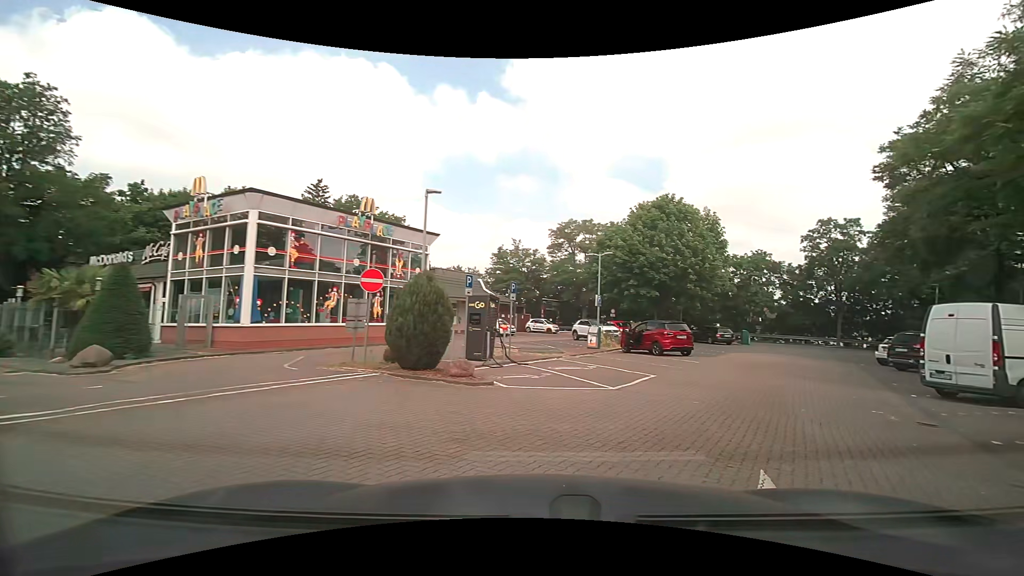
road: service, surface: paving_stones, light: Day
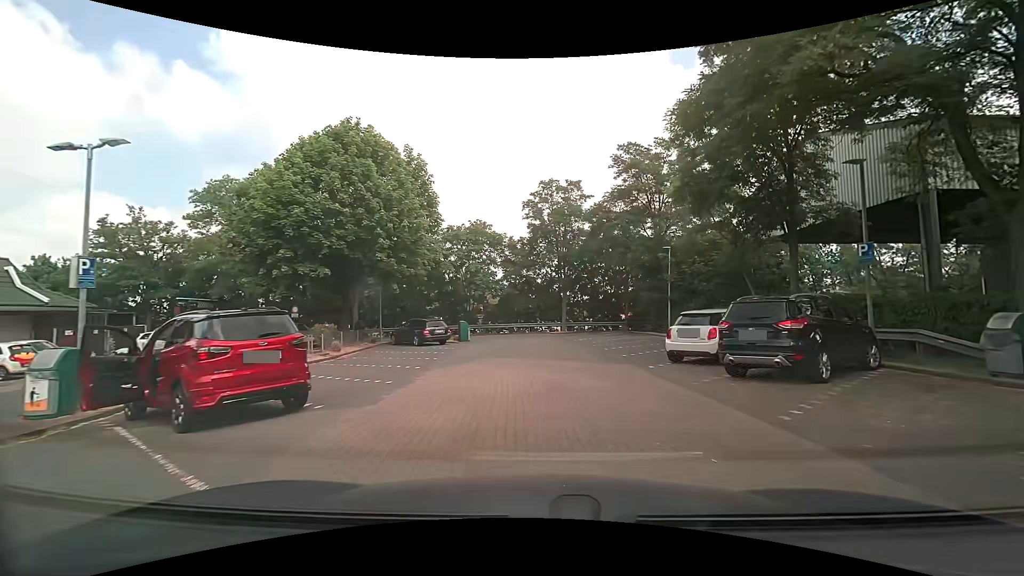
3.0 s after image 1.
(+6.0, +15.3) m; +30°
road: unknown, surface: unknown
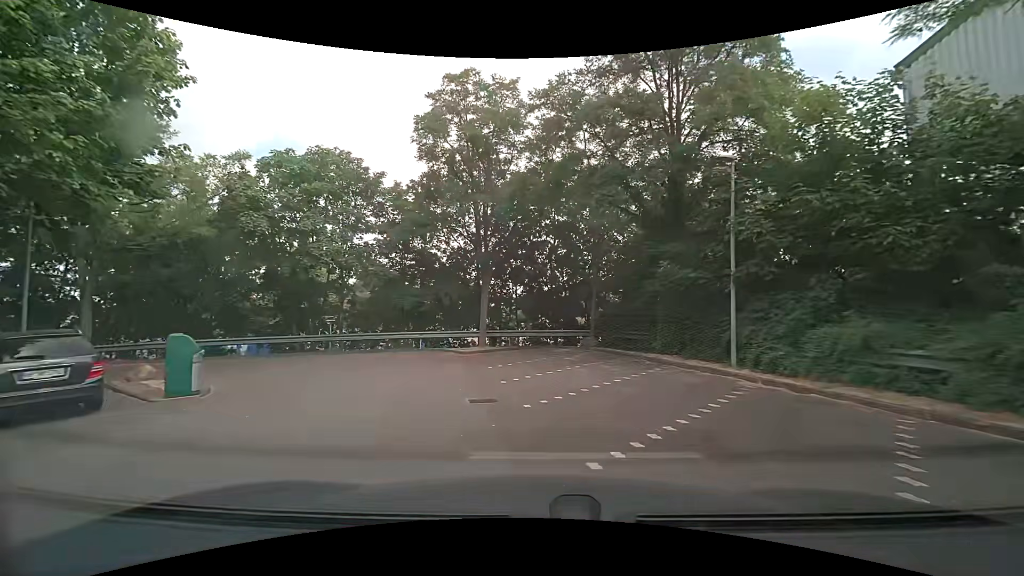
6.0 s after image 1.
(+1.3, +18.2) m; +6°
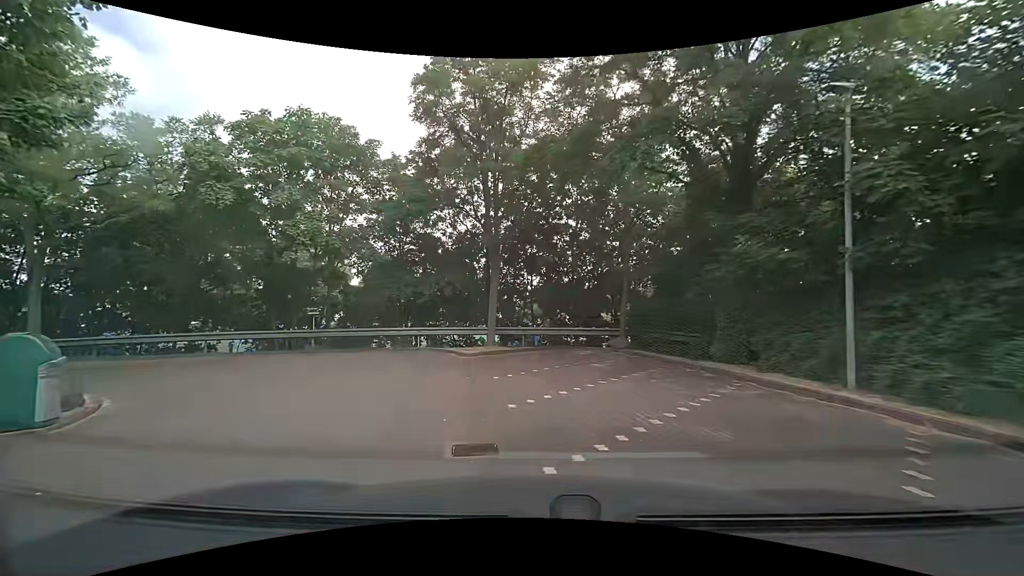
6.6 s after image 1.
(+0.1, +3.5) m; 0°
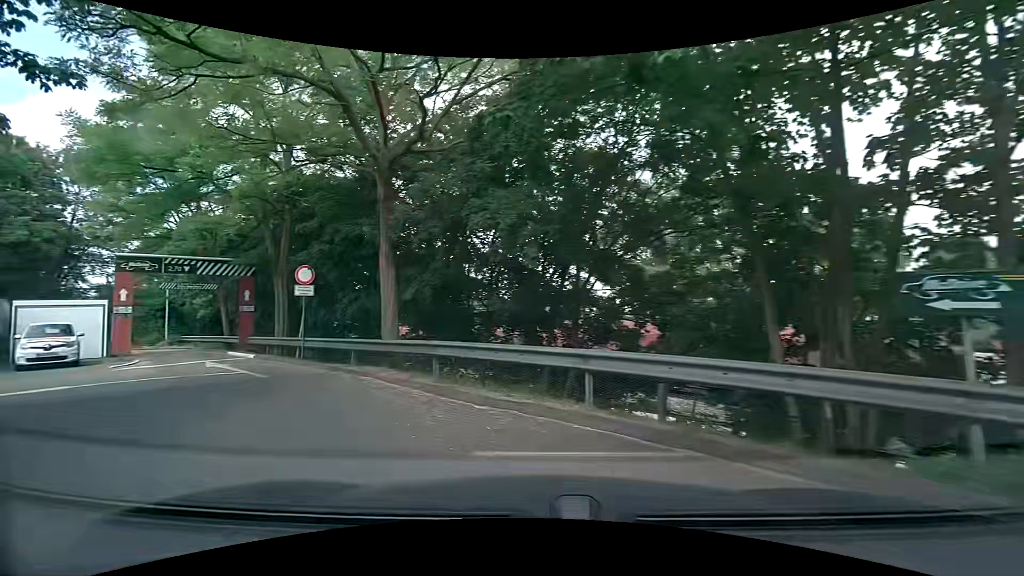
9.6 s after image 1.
(-5.5, +14.2) m; -53°
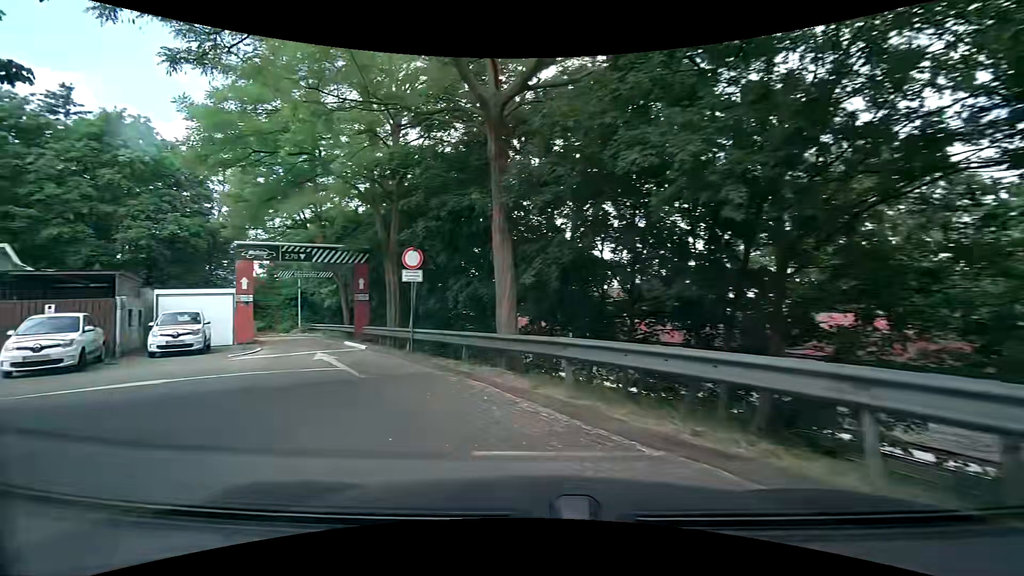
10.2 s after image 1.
(-0.3, +2.8) m; -14°
